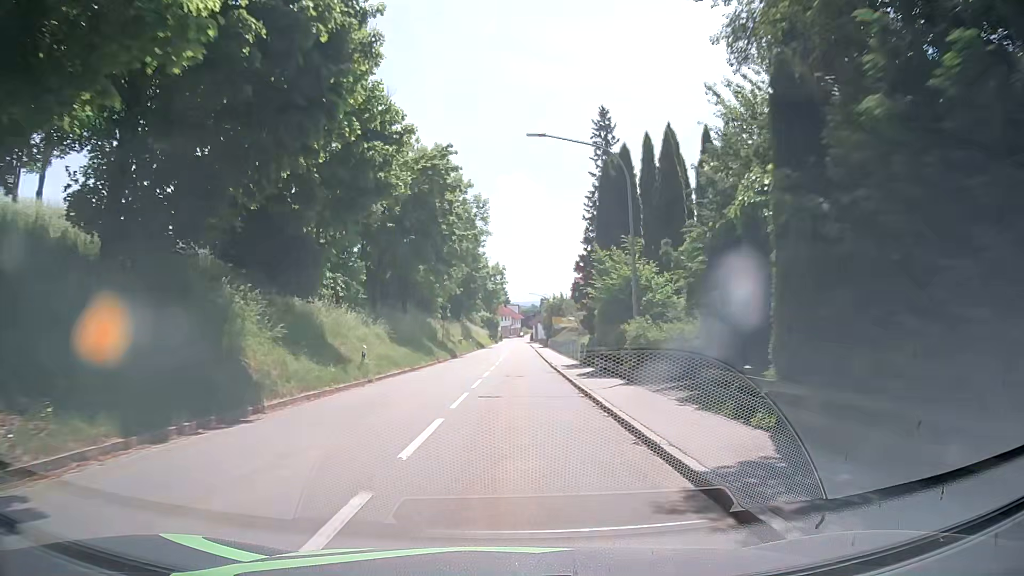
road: tertiary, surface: asphalt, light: Day
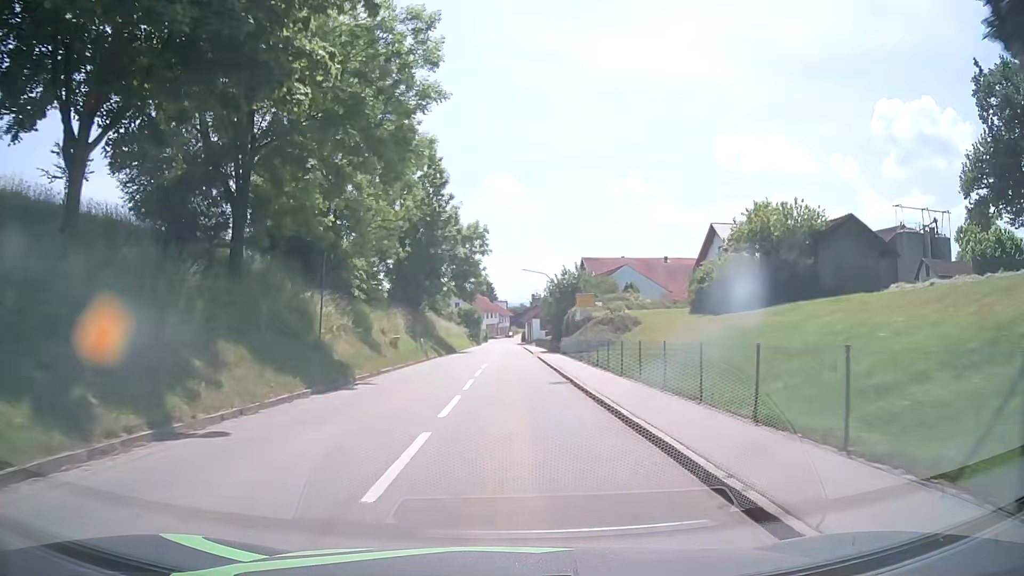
(0.0, +32.4) m; +1°
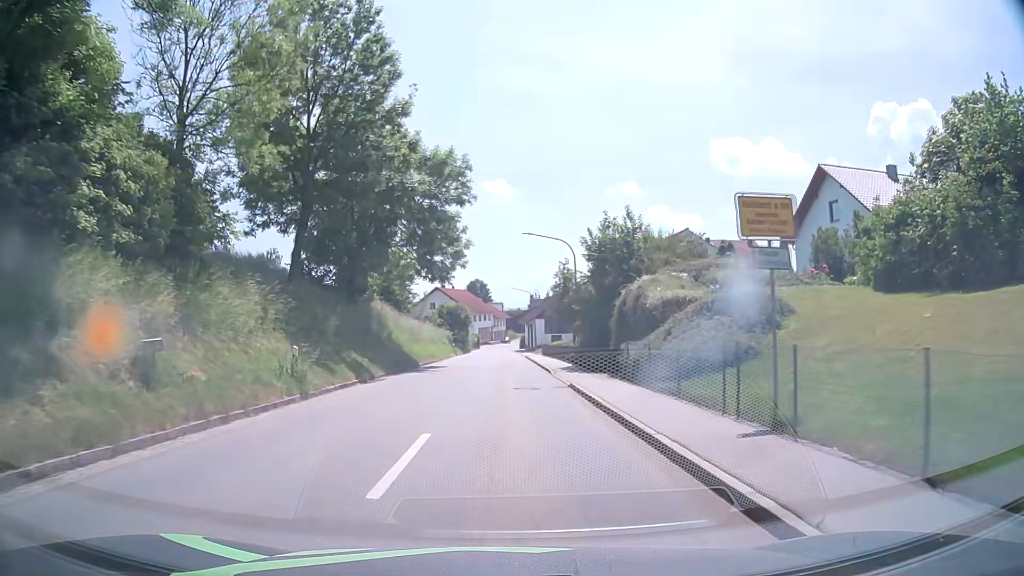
(0.0, +23.8) m; 0°
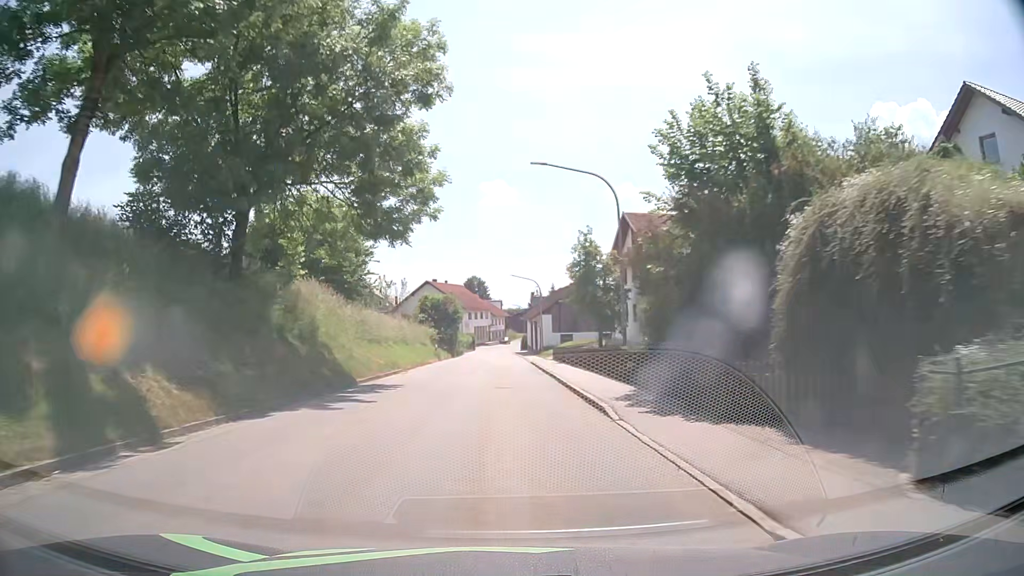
(+0.1, +15.7) m; 0°
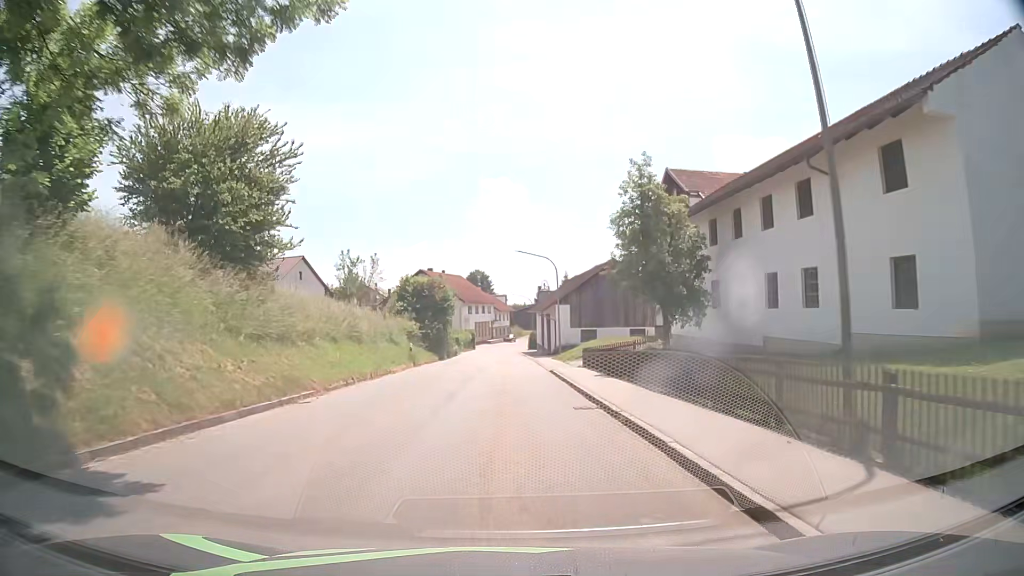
(0.0, +15.5) m; 0°
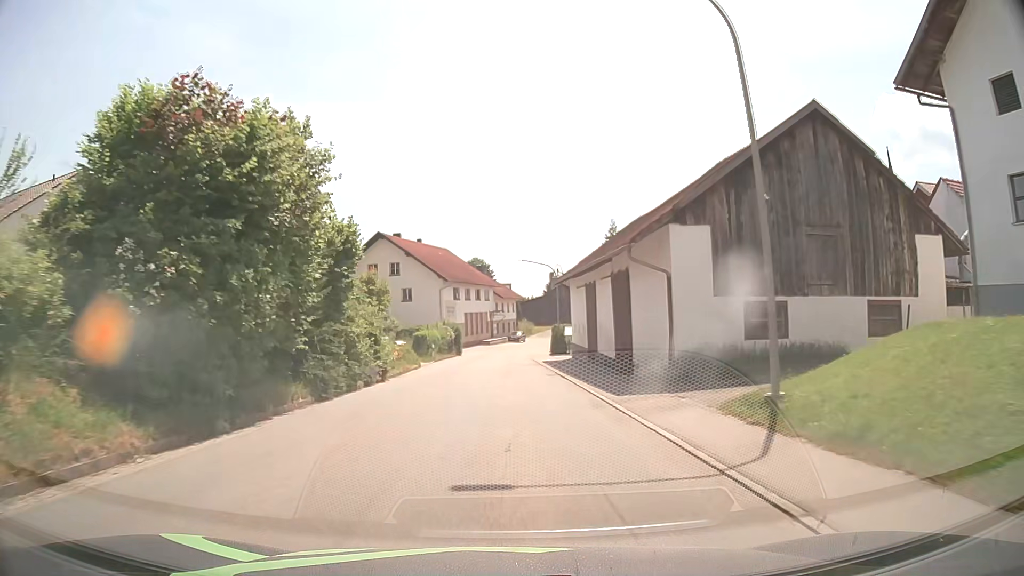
(-0.2, +38.2) m; 0°
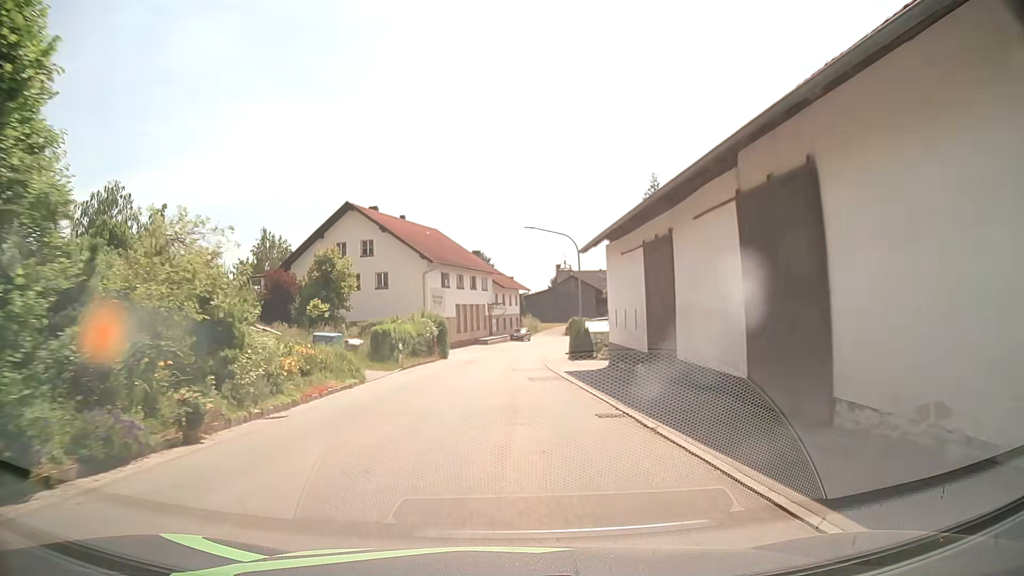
(-0.1, +14.9) m; -1°
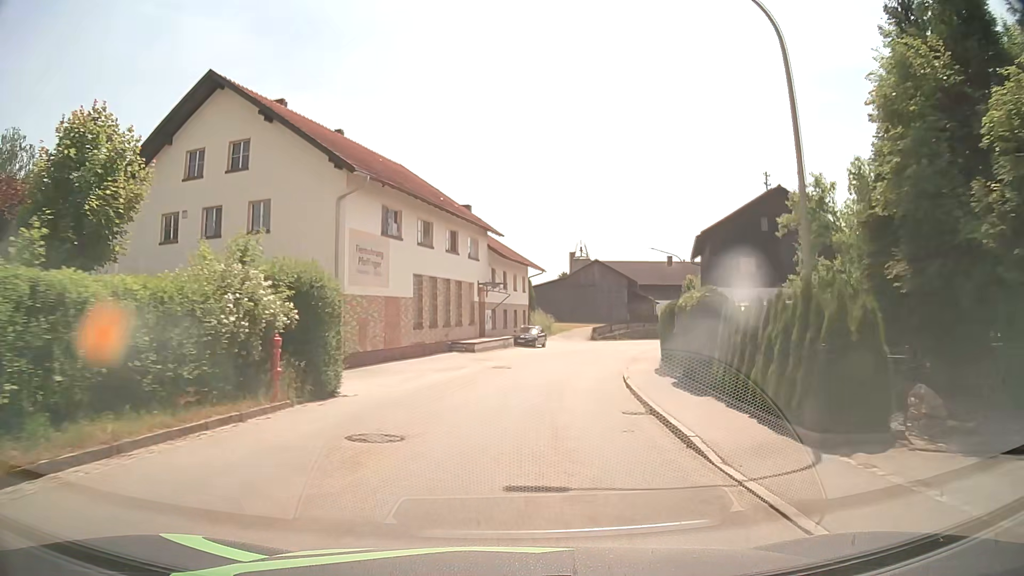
(0.0, +28.8) m; 0°
(0, +10) (+1, +20) (+3, +30) (+6, +39) (+9, +49) (+13, +58) (+18, +66) (+25, +74) (+32, +81) (+40, +87) m
